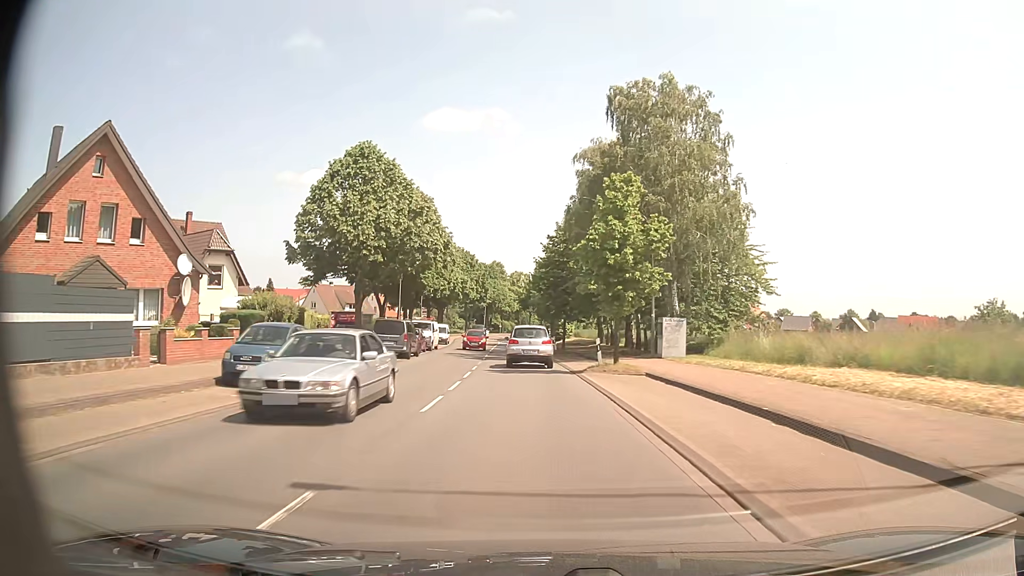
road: primary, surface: asphalt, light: Day
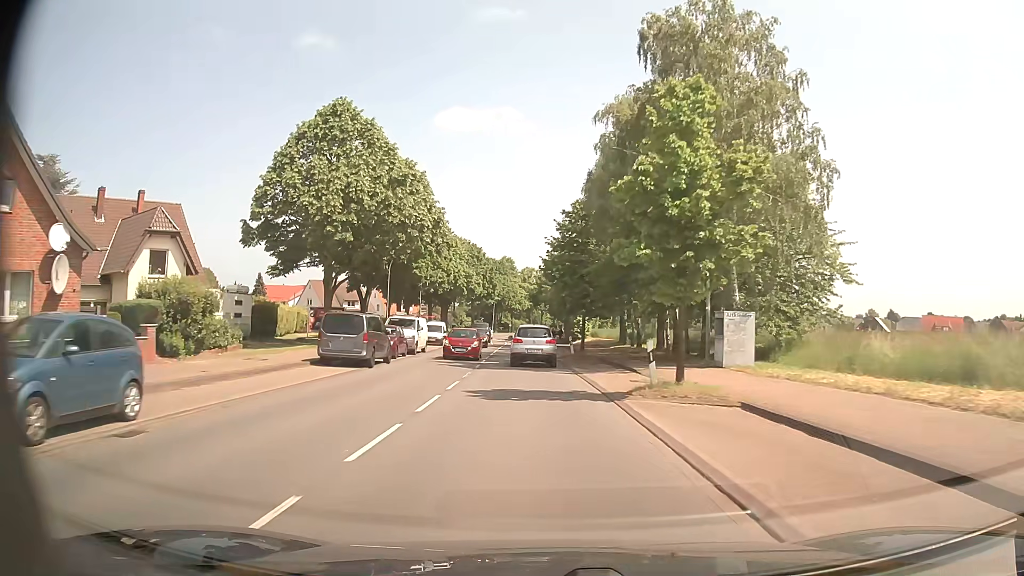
(-0.1, +9.4) m; -1°
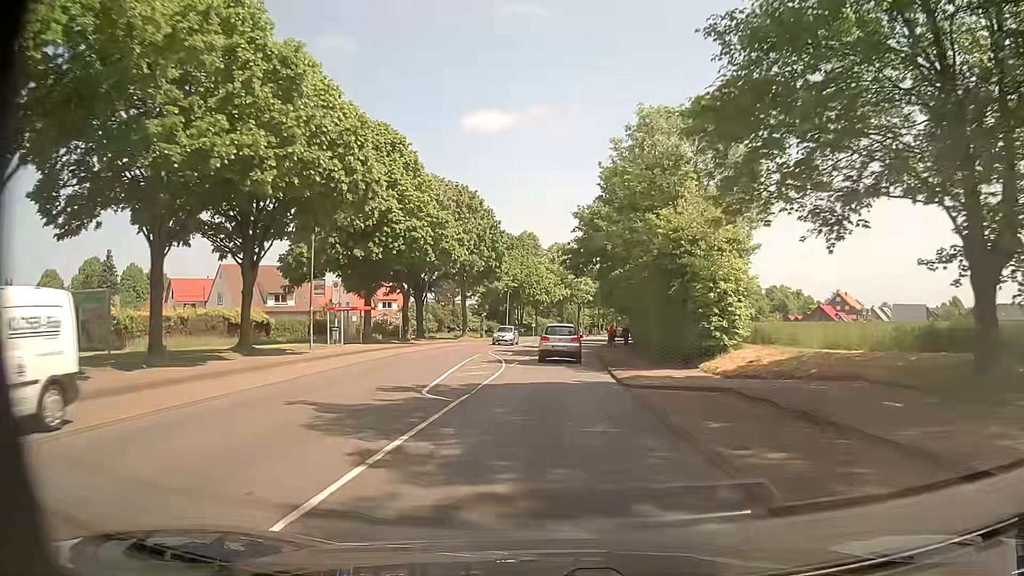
(-1.6, +46.9) m; -2°
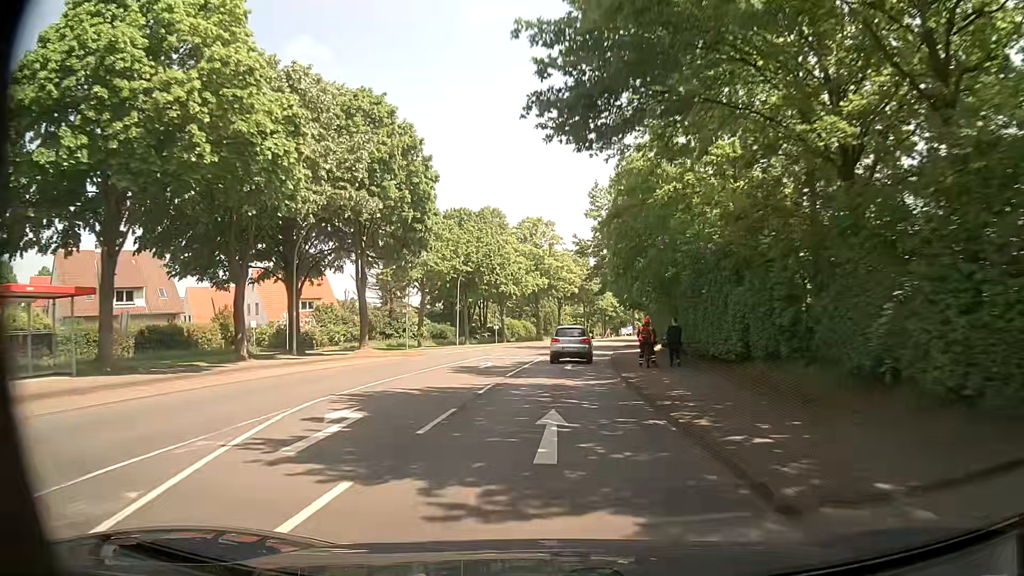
(+0.3, +28.3) m; +1°
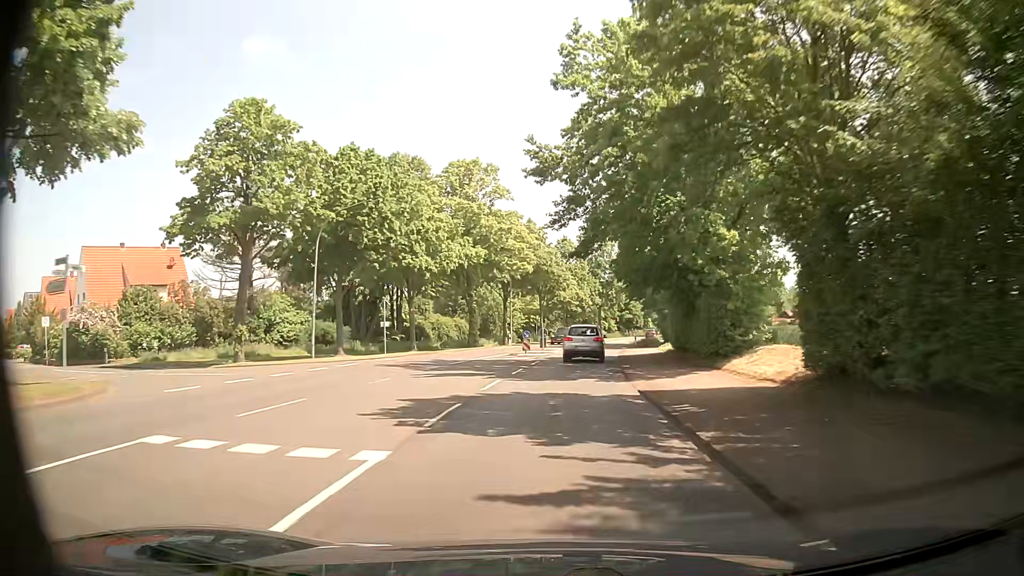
(+1.1, +28.7) m; +5°
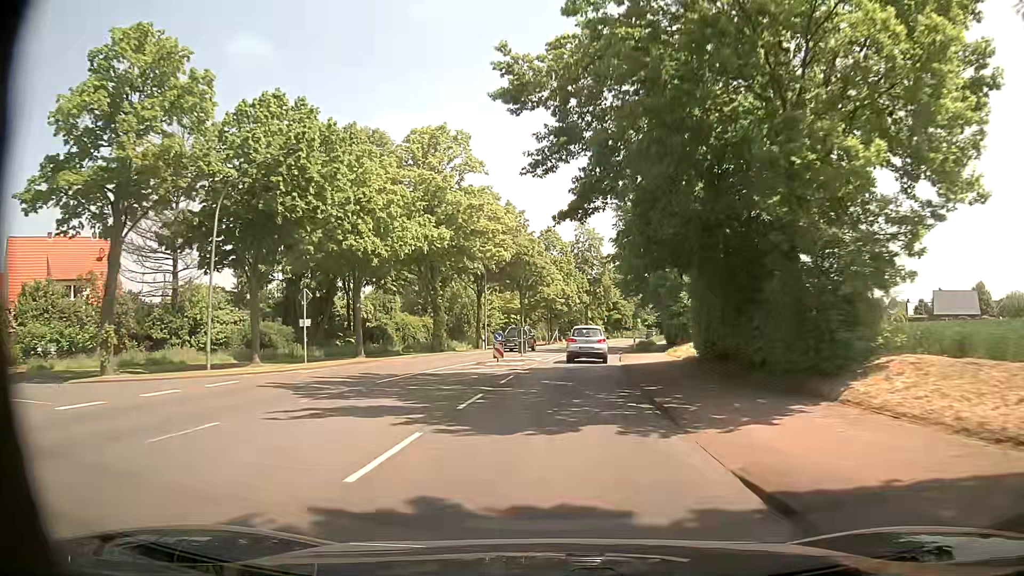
(0.0, +9.6) m; +1°
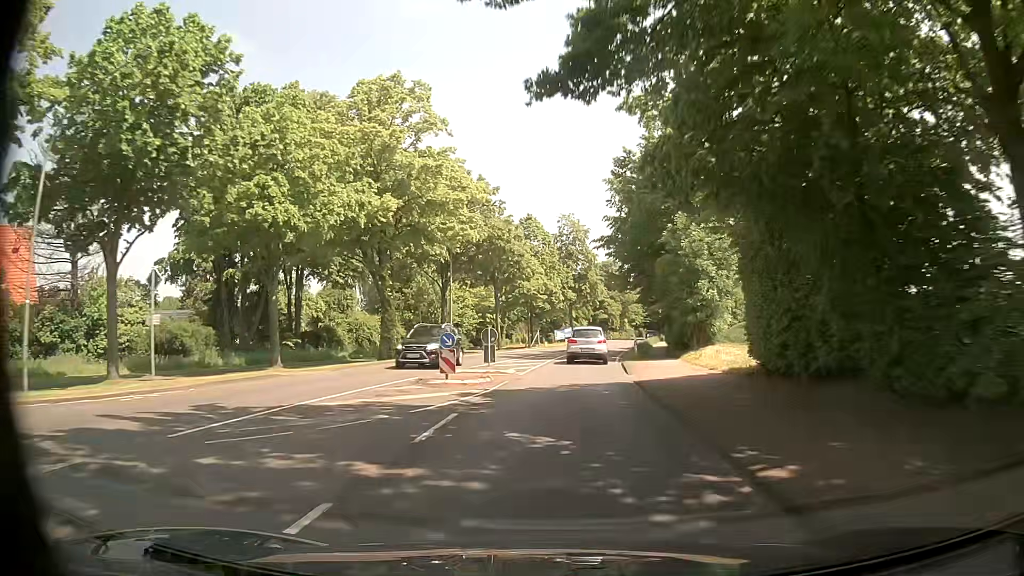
(+0.1, +9.6) m; +1°
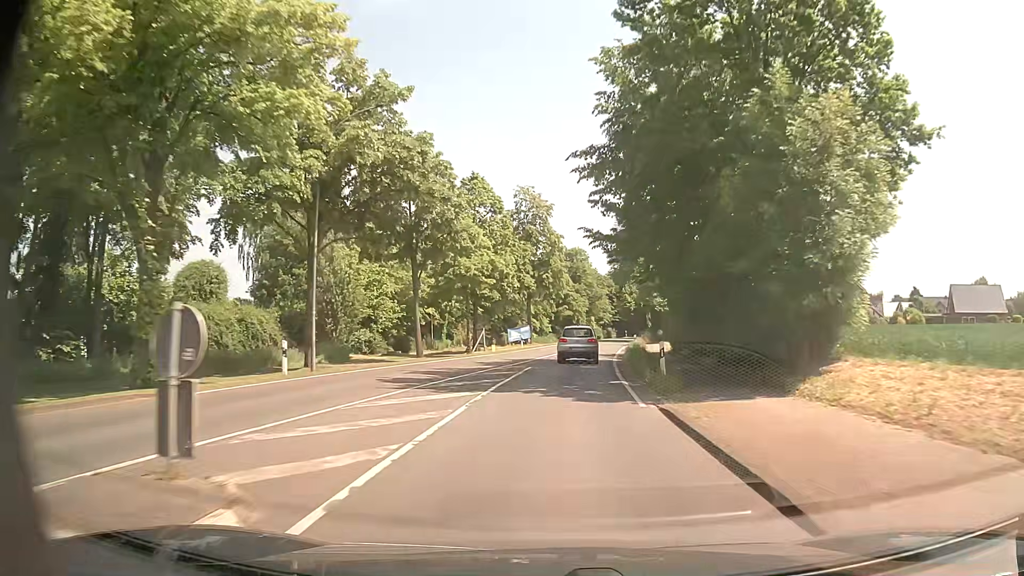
(+0.6, +19.5) m; +3°
(0, +10) (+1, +20) (+1, +30) (+2, +40) (+3, +50) (+5, +60) (+7, +70) (+9, +79) (+11, +89) (+14, +99) m
